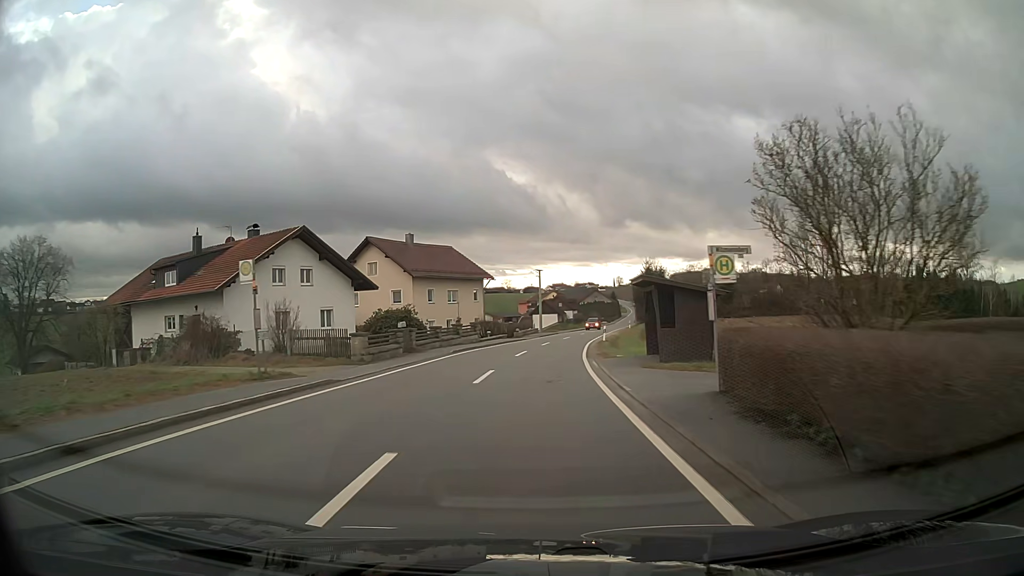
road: tertiary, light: Day
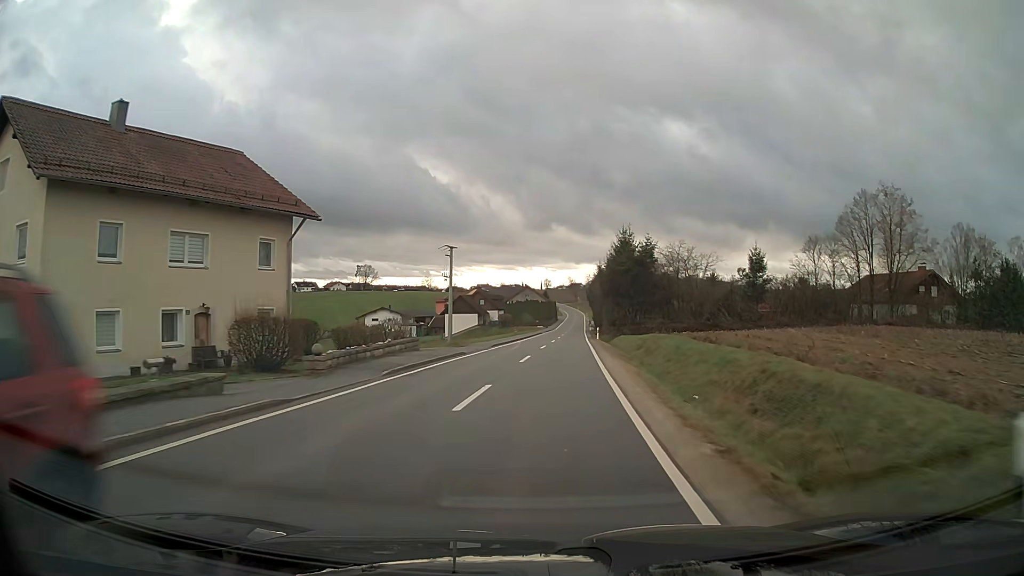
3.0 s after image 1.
(+2.2, +40.3) m; +7°
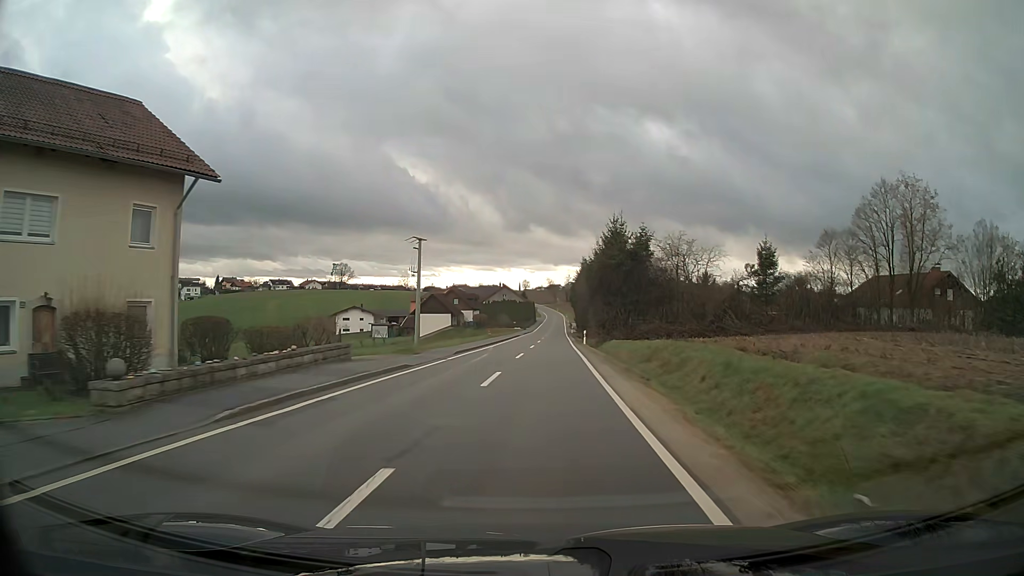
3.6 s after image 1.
(+0.1, +8.2) m; +2°
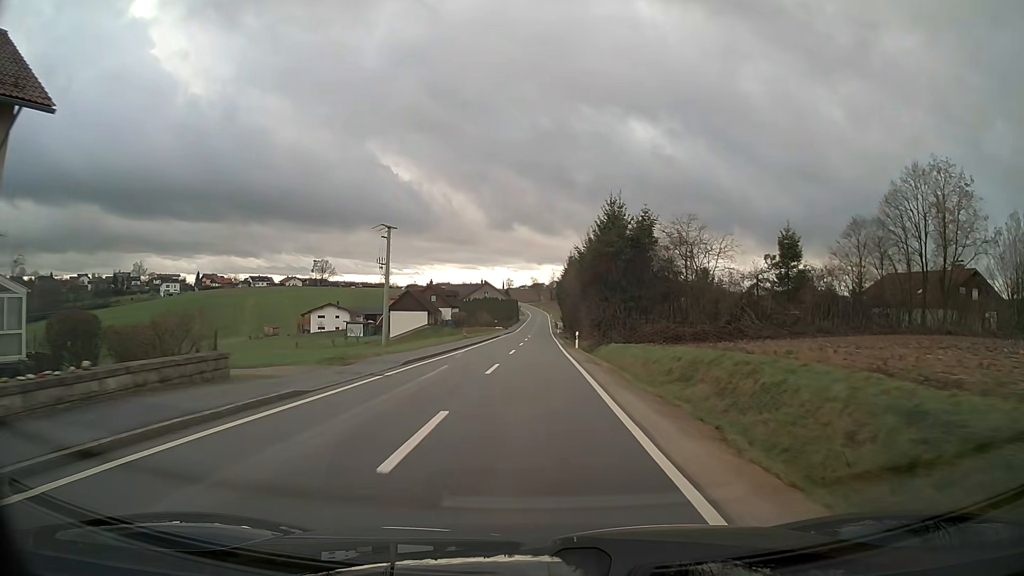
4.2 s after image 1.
(+0.1, +8.2) m; +1°
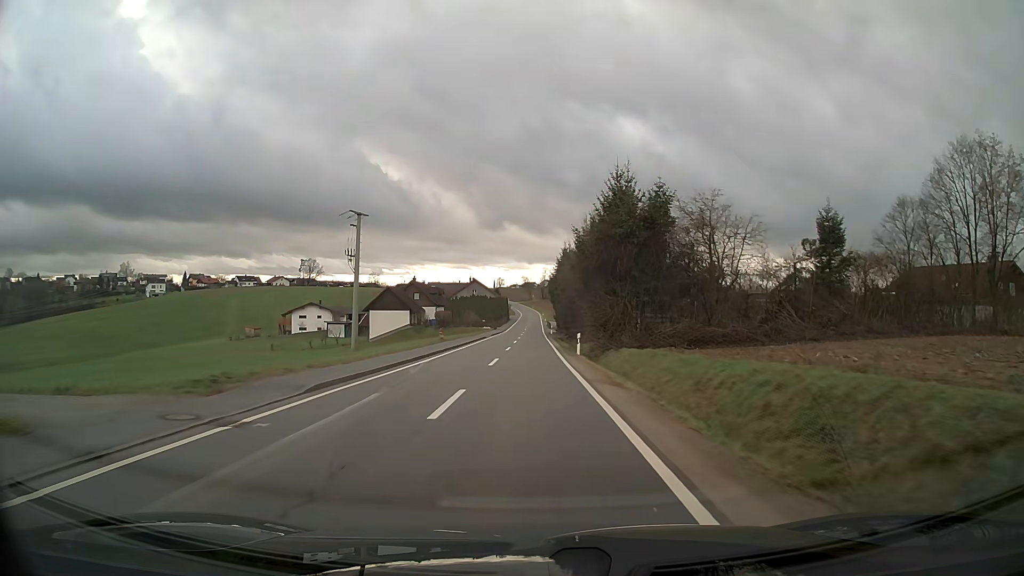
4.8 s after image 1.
(0.0, +8.3) m; +1°
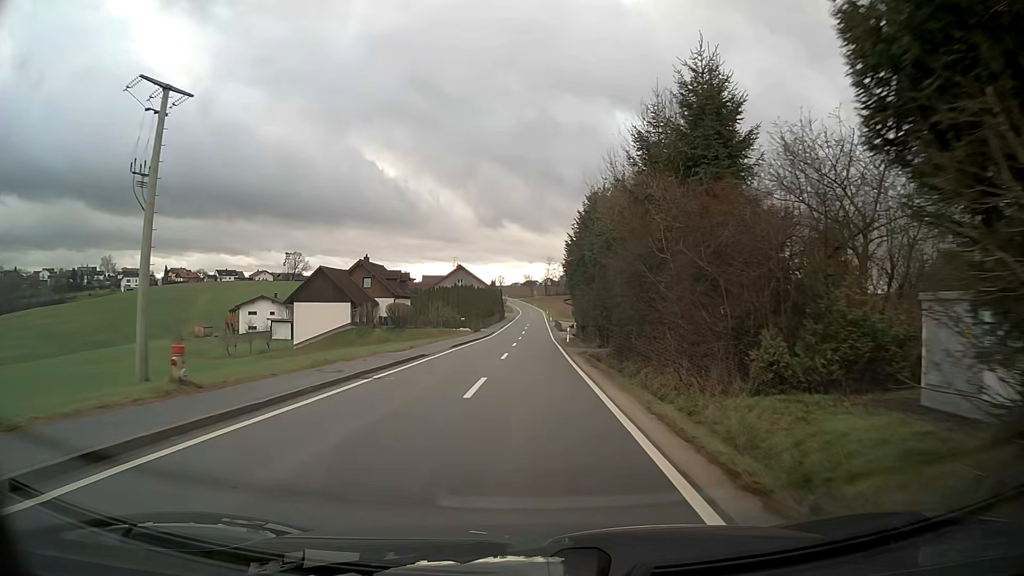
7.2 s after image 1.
(0.0, +33.5) m; 0°
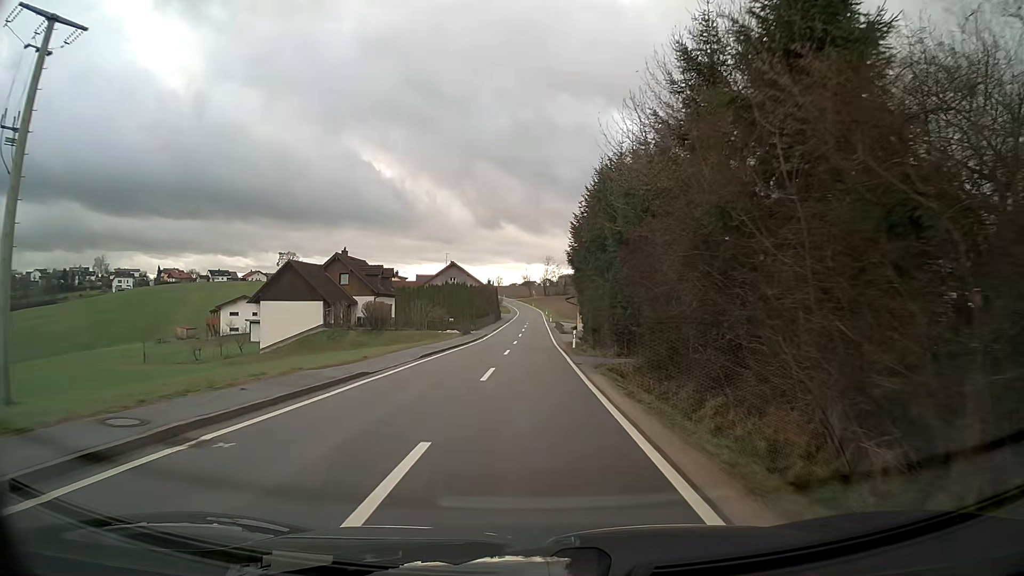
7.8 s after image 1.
(0.0, +8.5) m; 0°
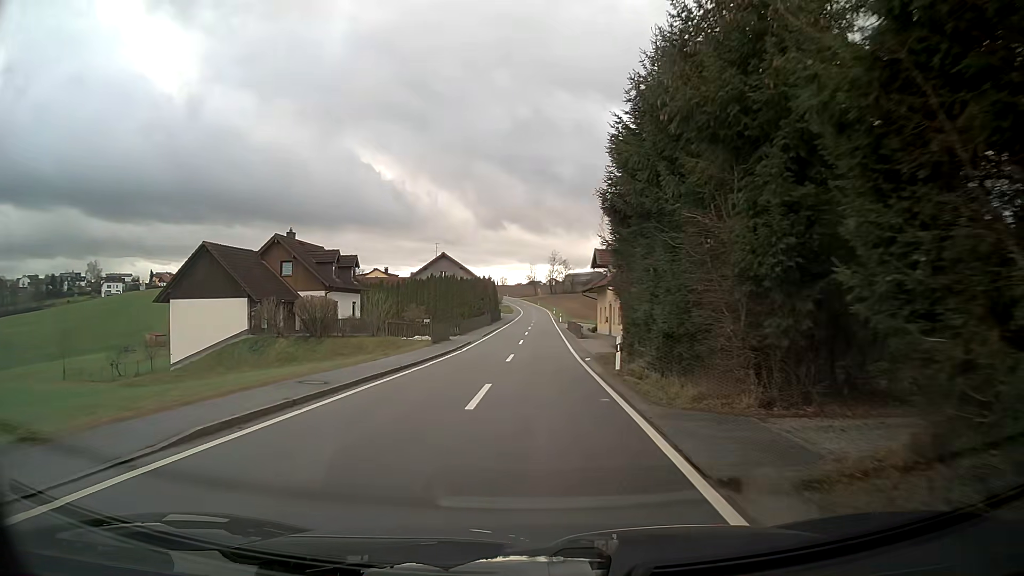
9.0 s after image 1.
(0.0, +17.2) m; 0°
